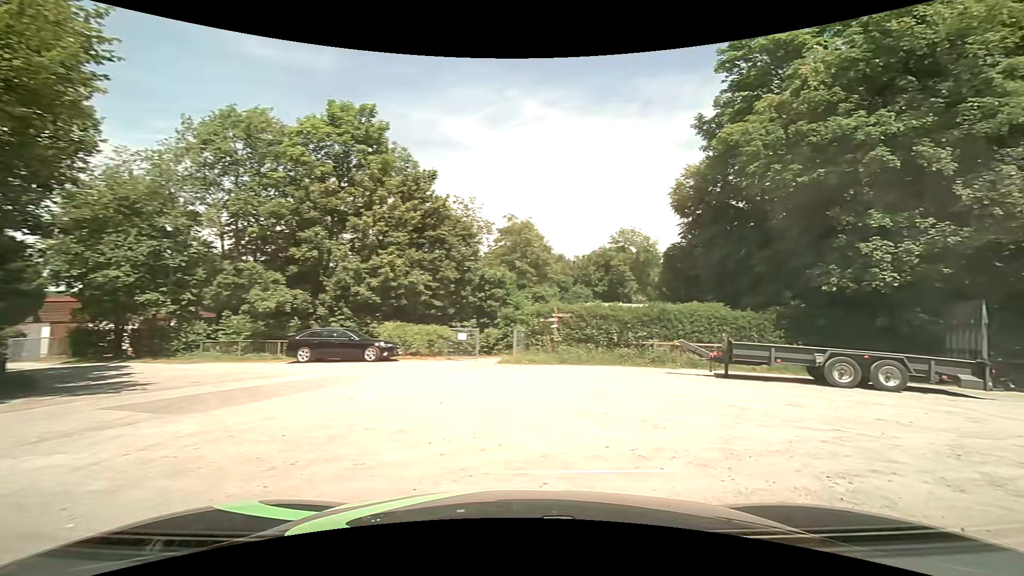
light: Day
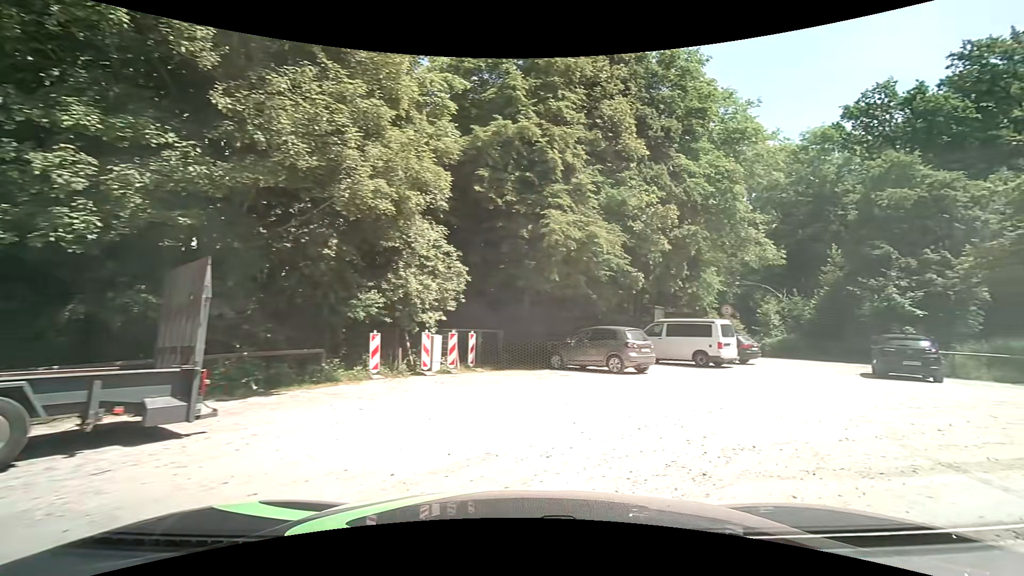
(+5.0, +7.1) m; +69°
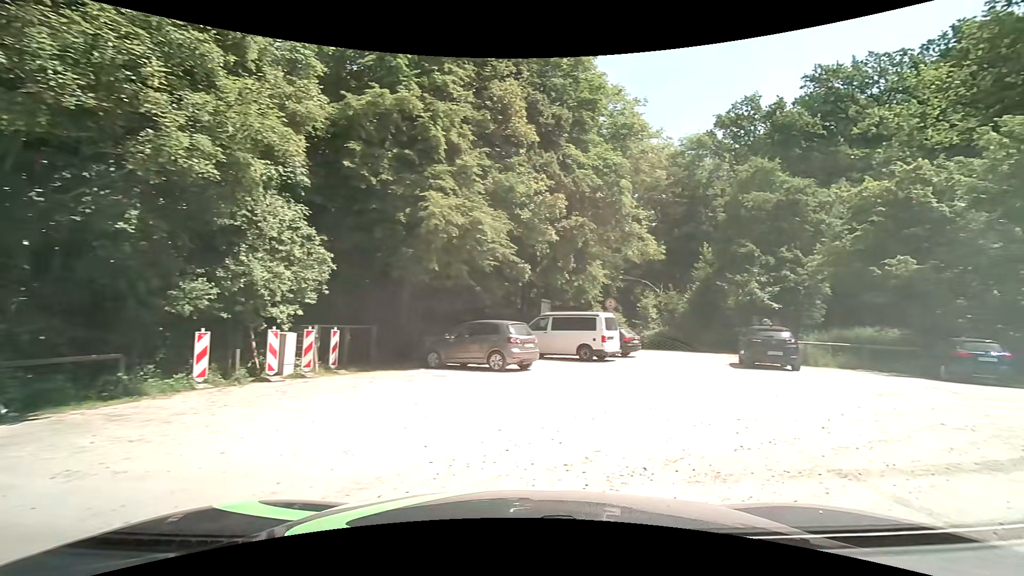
(+0.2, +1.7) m; +12°
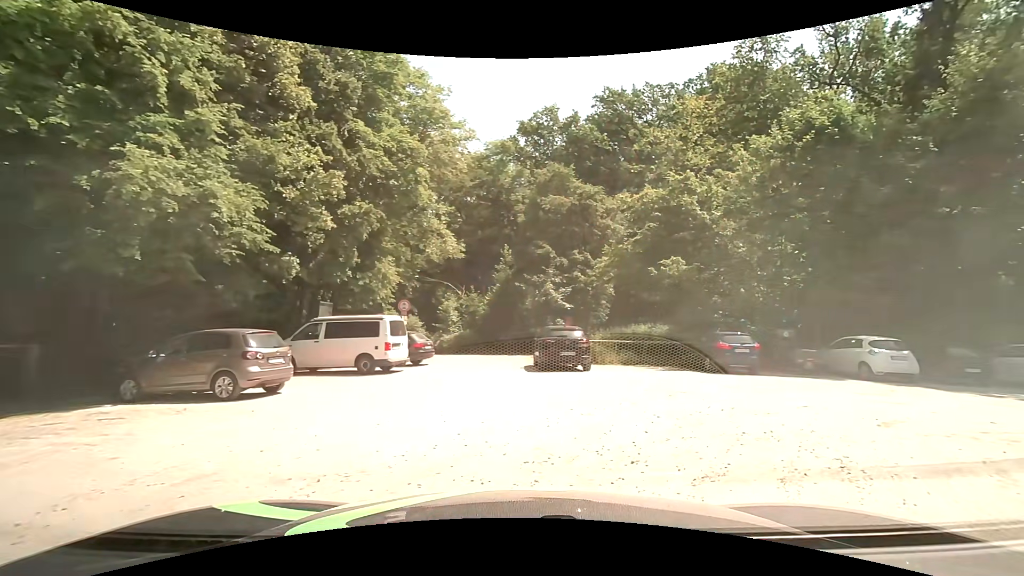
(+0.6, +3.0) m; +21°
